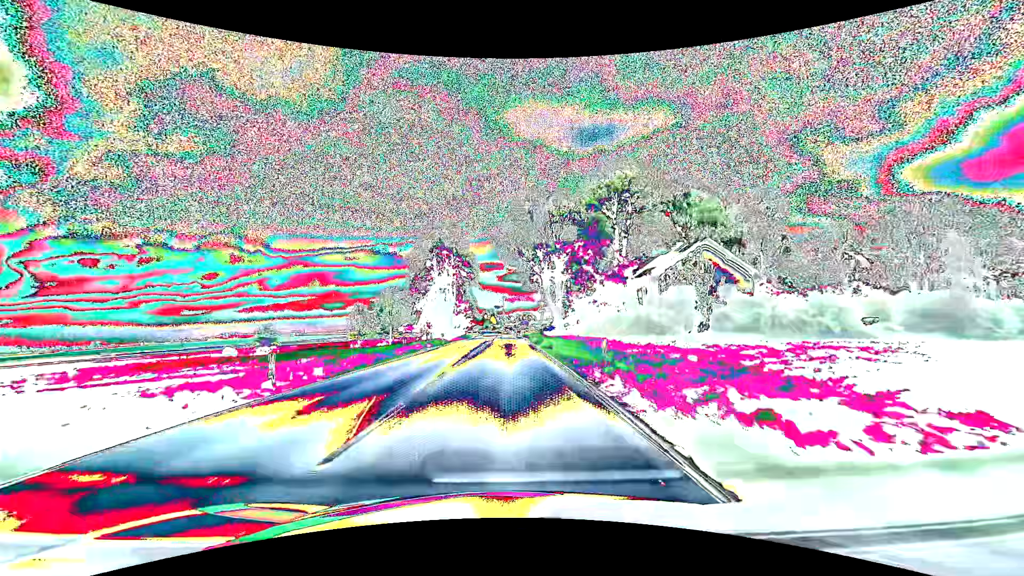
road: primary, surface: asphalt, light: Day
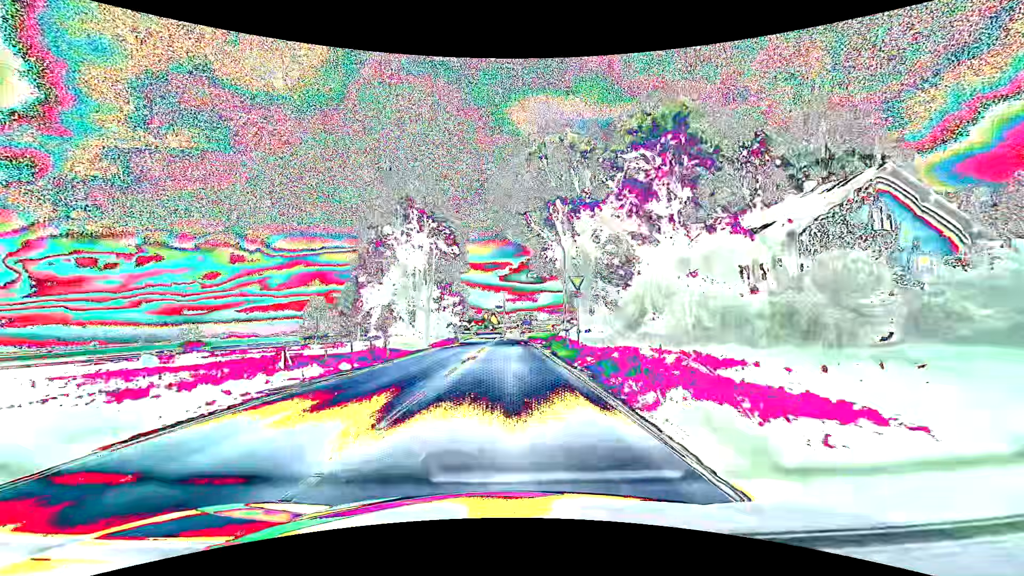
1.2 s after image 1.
(-0.1, +22.1) m; 0°
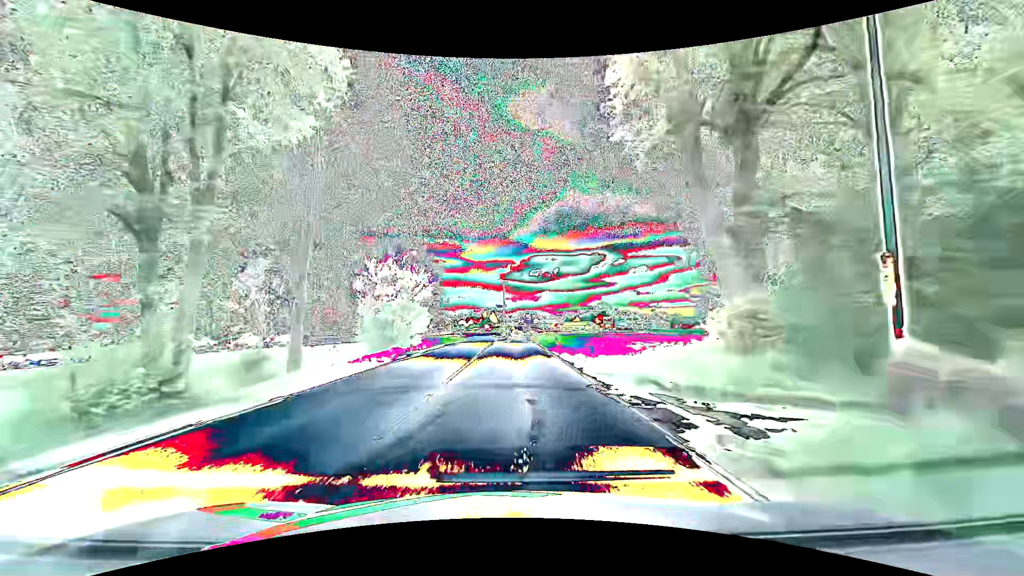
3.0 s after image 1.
(0.0, +30.6) m; 0°
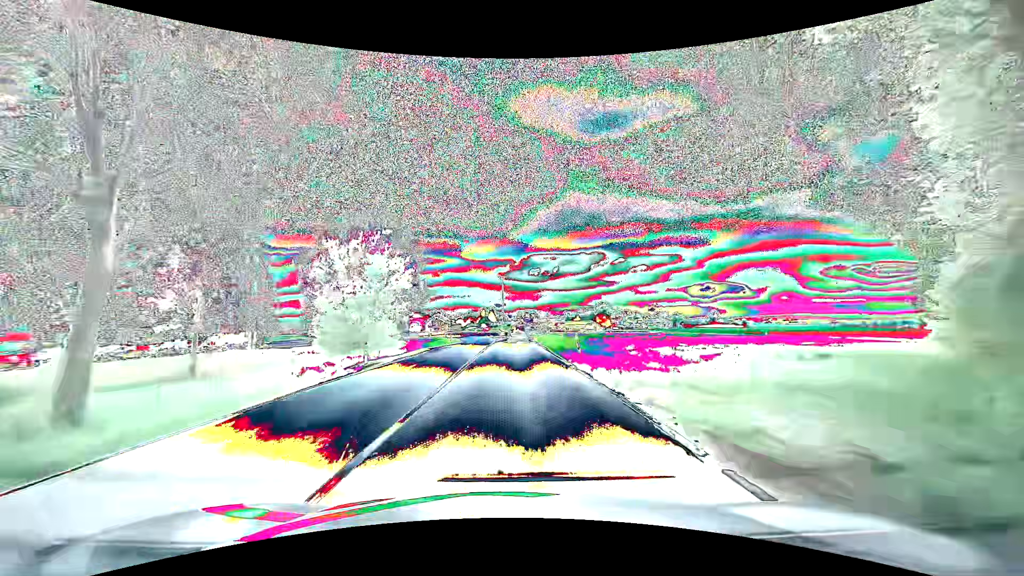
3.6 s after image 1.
(0.0, +9.4) m; 0°
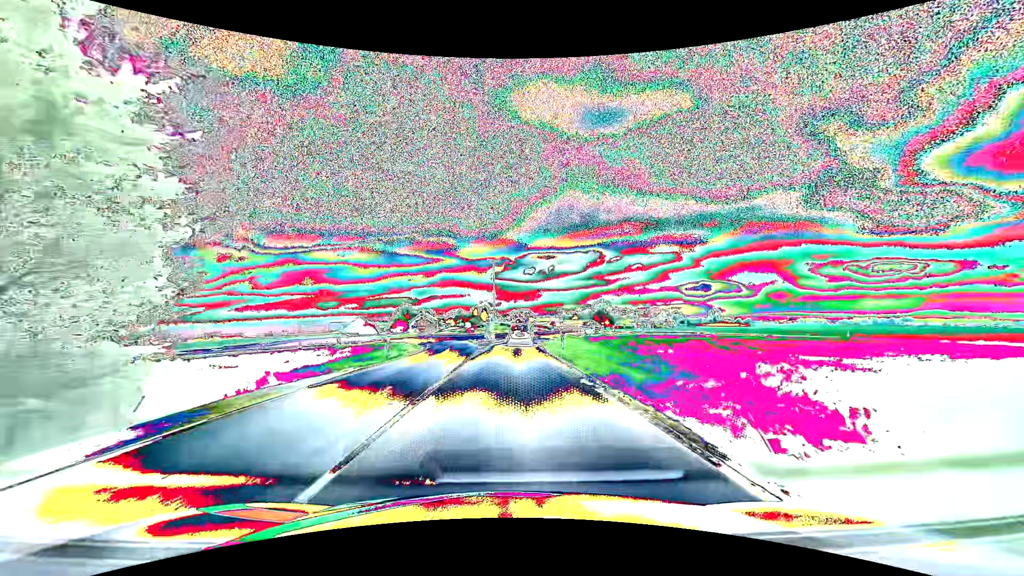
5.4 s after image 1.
(0.0, +25.9) m; 0°
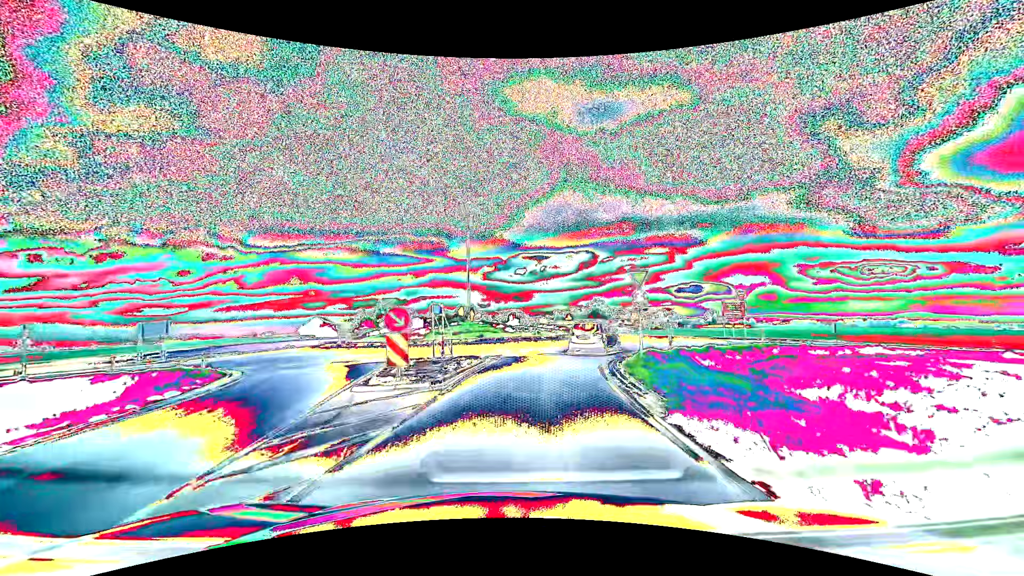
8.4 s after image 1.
(+0.2, +34.3) m; +1°
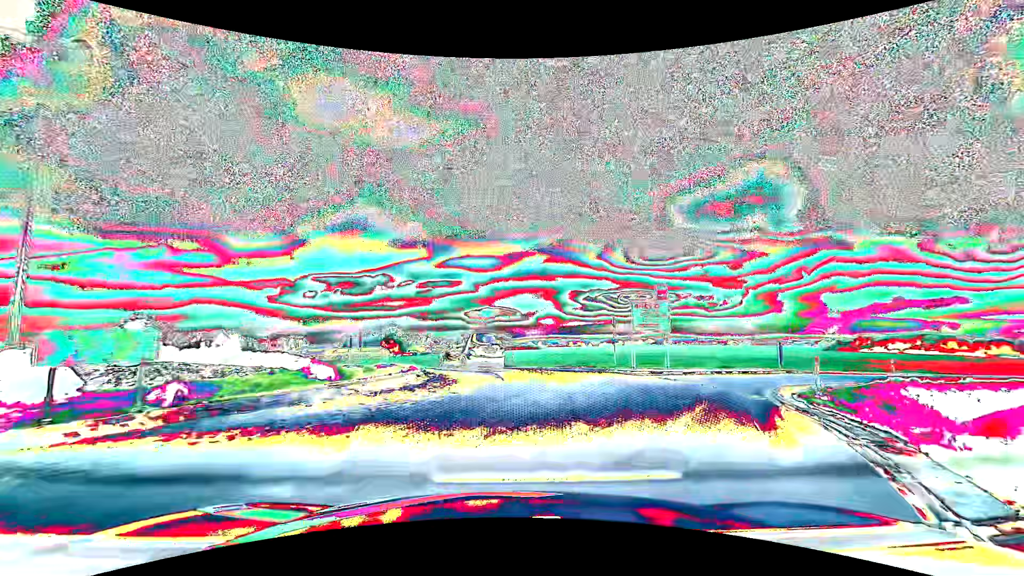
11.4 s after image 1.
(+3.2, +24.9) m; +23°
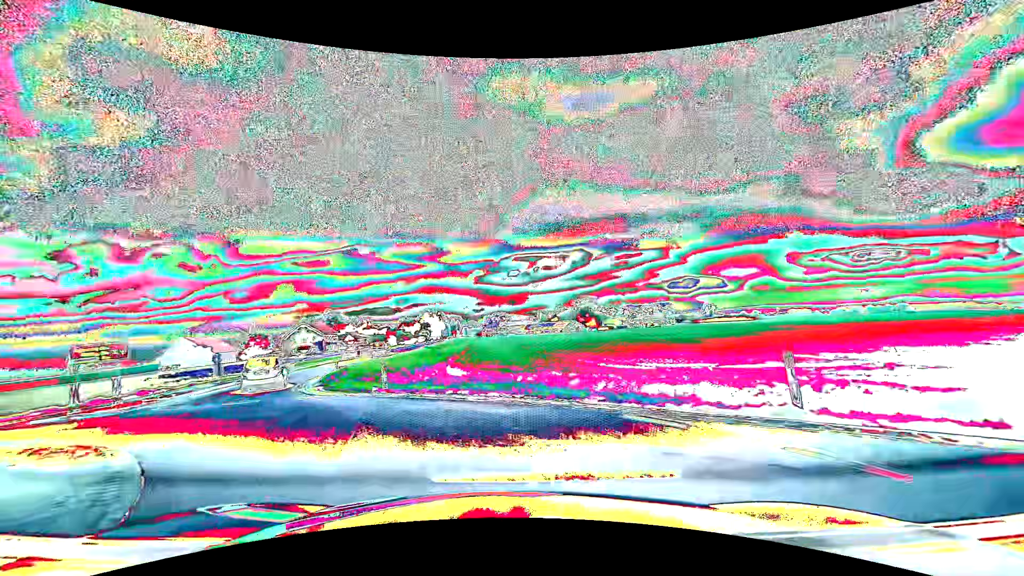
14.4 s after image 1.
(+0.1, +23.8) m; -20°
